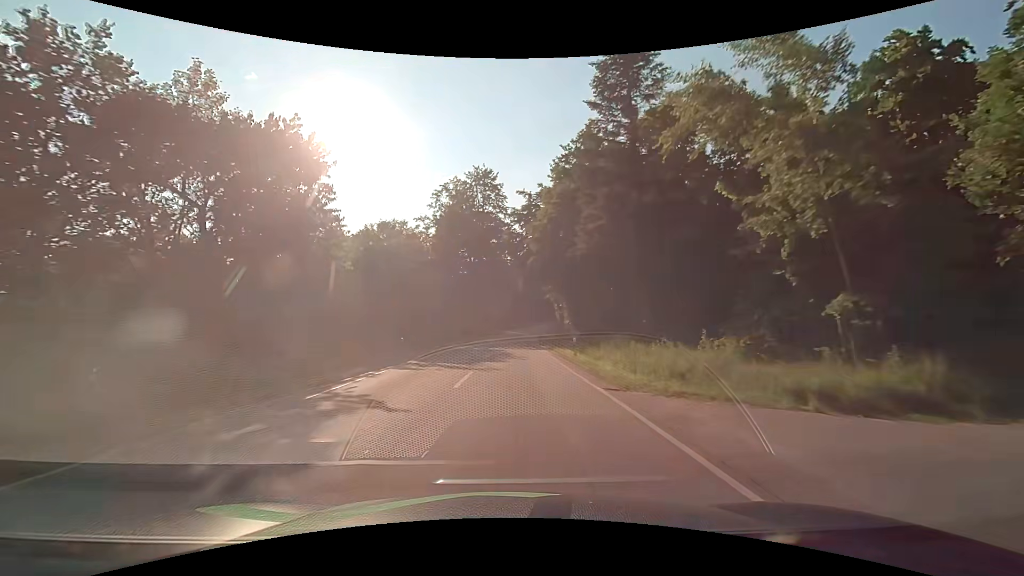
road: secondary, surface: asphalt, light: Day
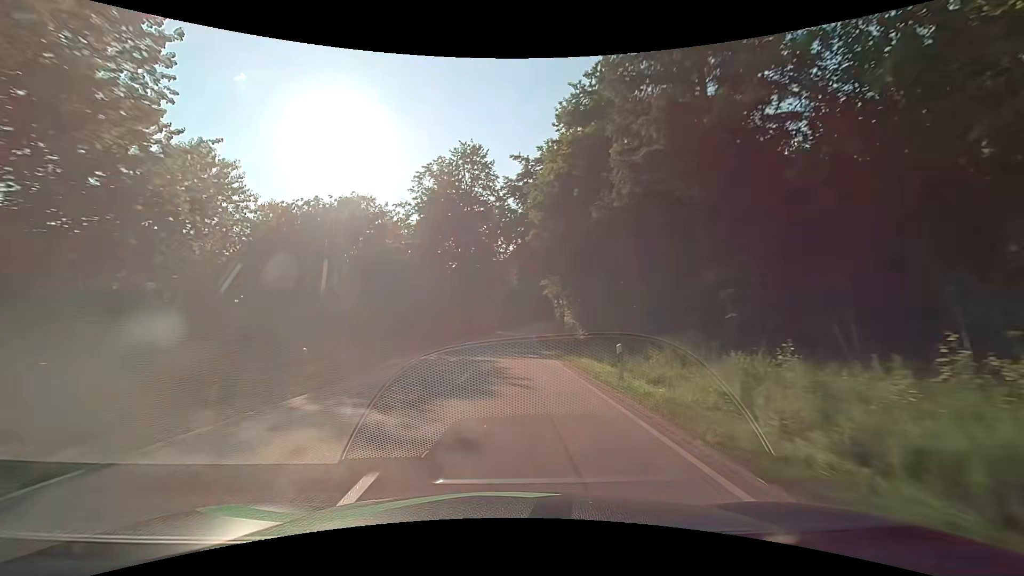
(0.0, +10.8) m; 0°
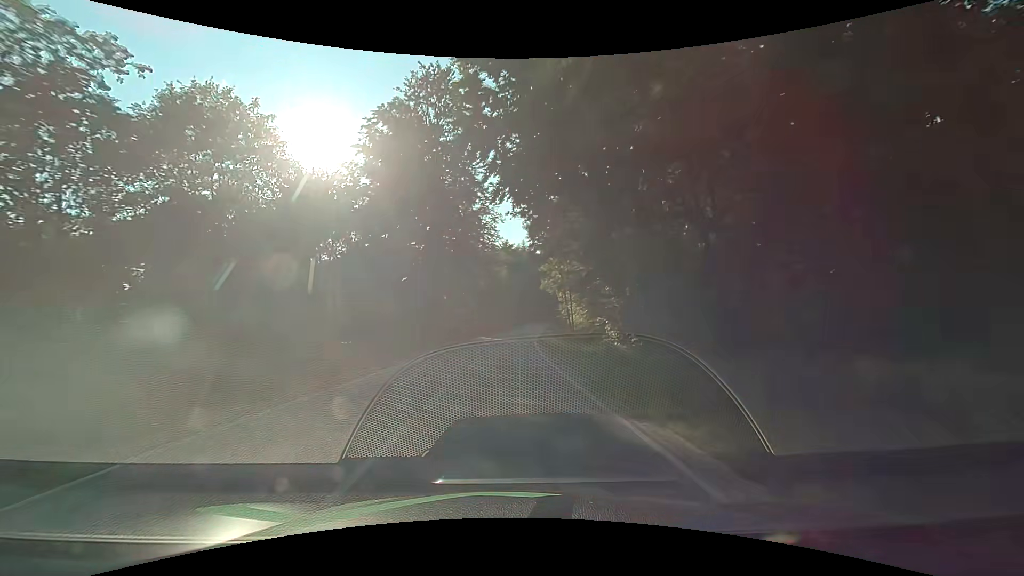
(+0.3, +21.7) m; +1°
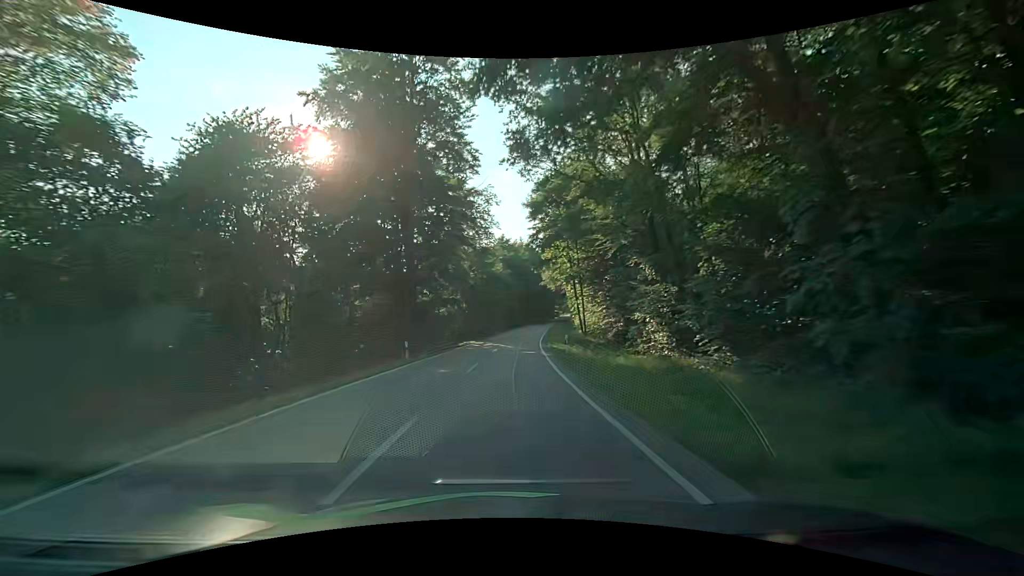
(+0.1, +11.1) m; +1°
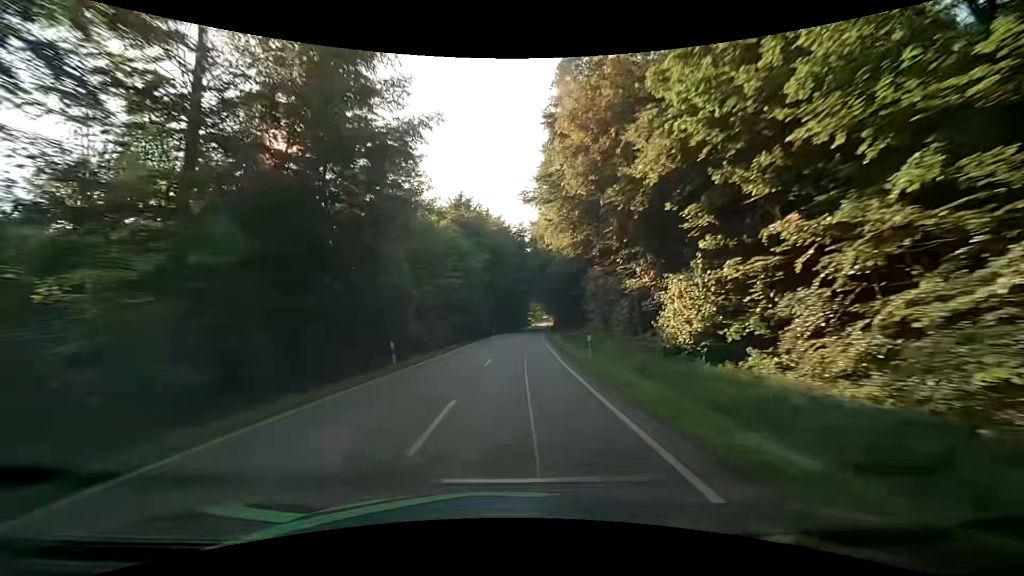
(+1.4, +46.2) m; +4°
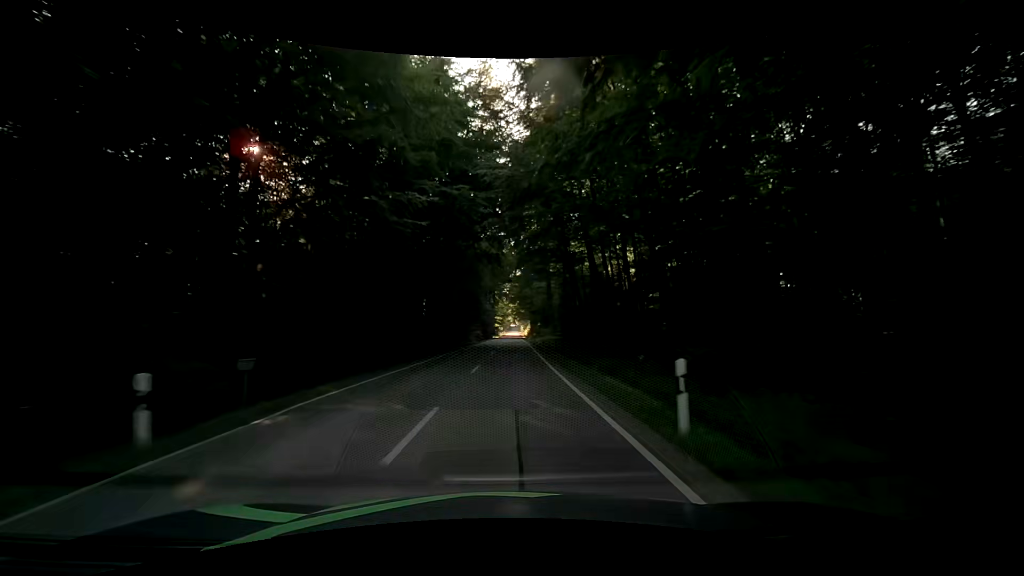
(+2.6, +59.7) m; +4°
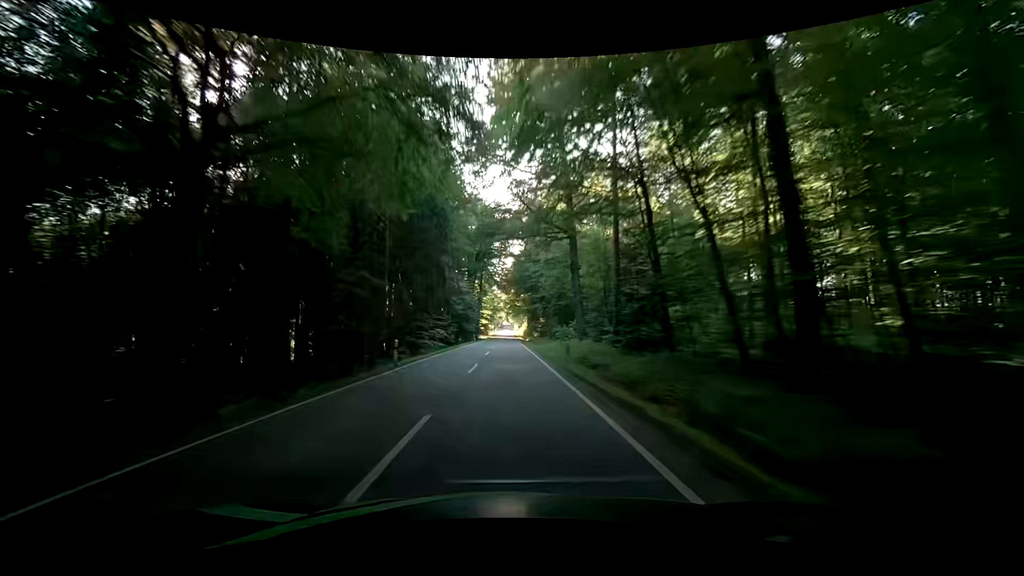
(-0.1, +36.6) m; 0°
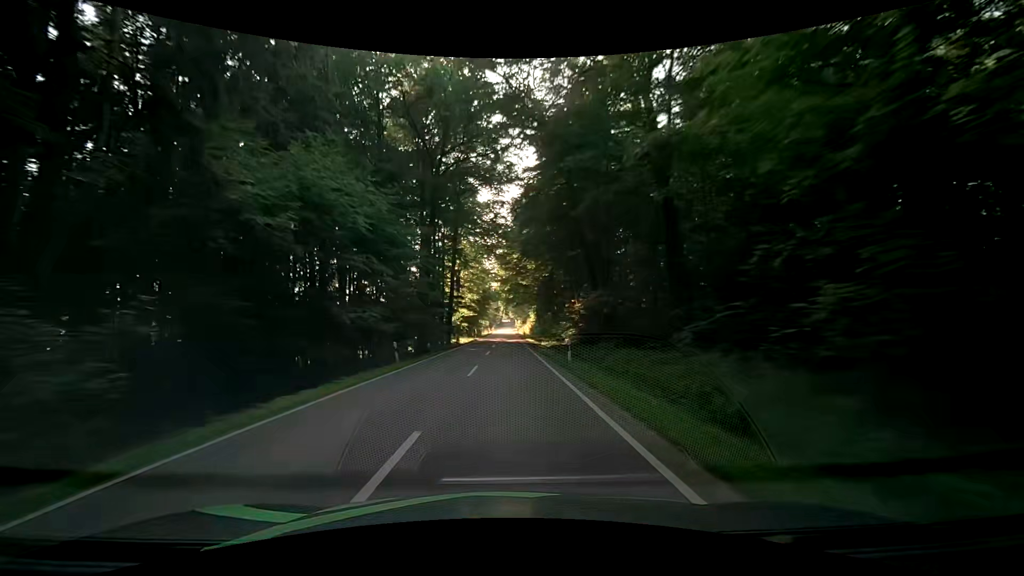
(+0.2, +49.4) m; 0°
(0, +10) (0, +20) (0, +30) (0, +40) (0, +50) (0, +60) (0, +70) (0, +80) (0, +90) (0, +100) m
